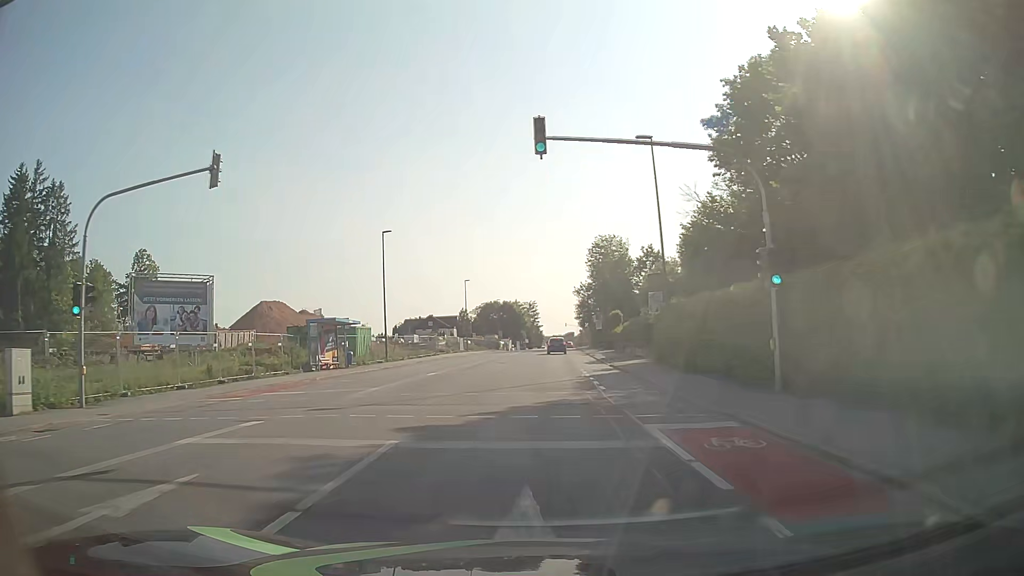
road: tertiary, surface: asphalt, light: Day
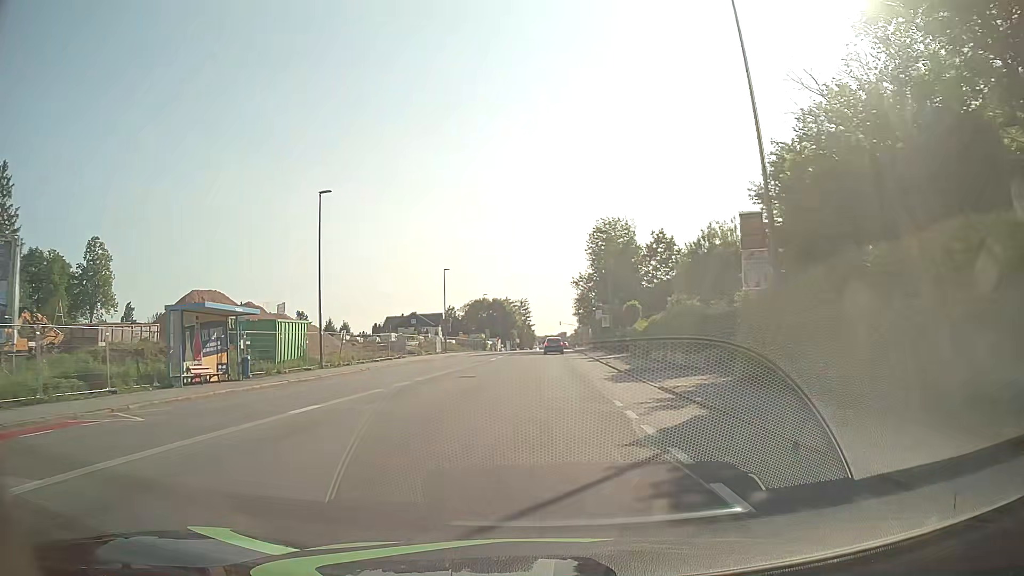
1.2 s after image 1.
(+0.1, +14.6) m; +1°
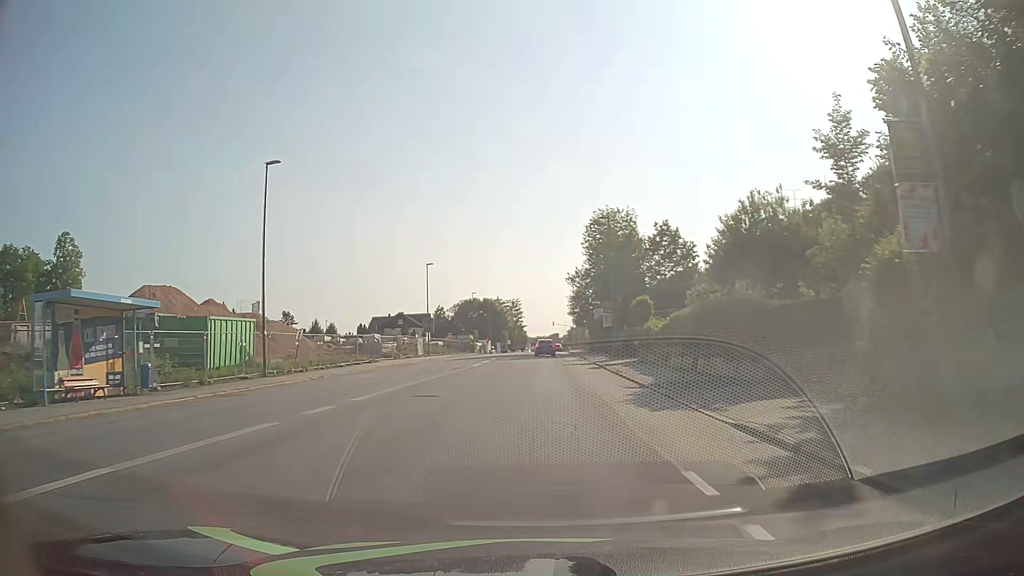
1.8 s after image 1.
(0.0, +7.4) m; +1°
(0, +10) (+1, +20) (+1, +30) (+2, +40) (+2, +50) (+2, +60) (+2, +70) (+3, +80) (+3, +90) (+3, +100) m
